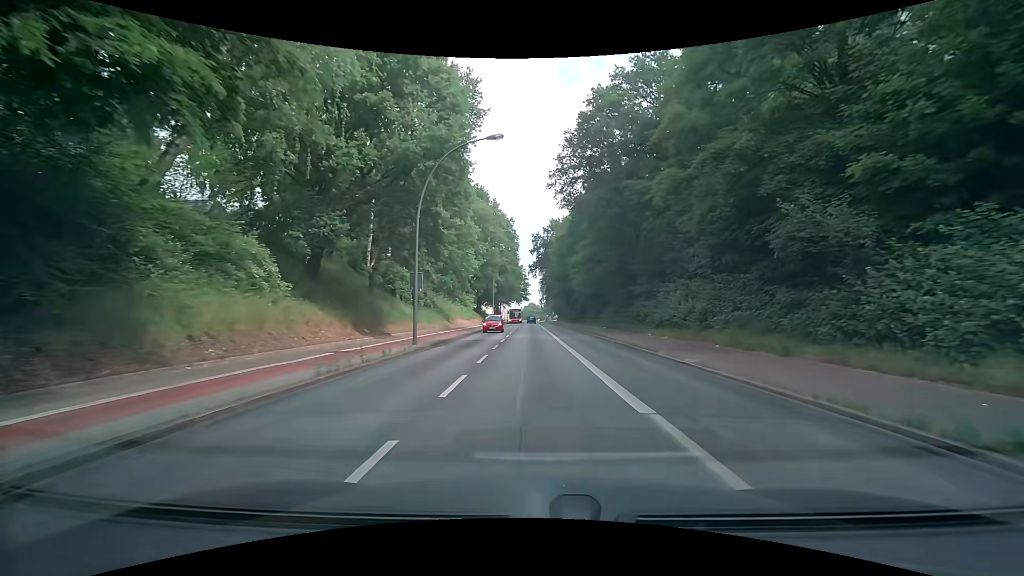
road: secondary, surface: asphalt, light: Day
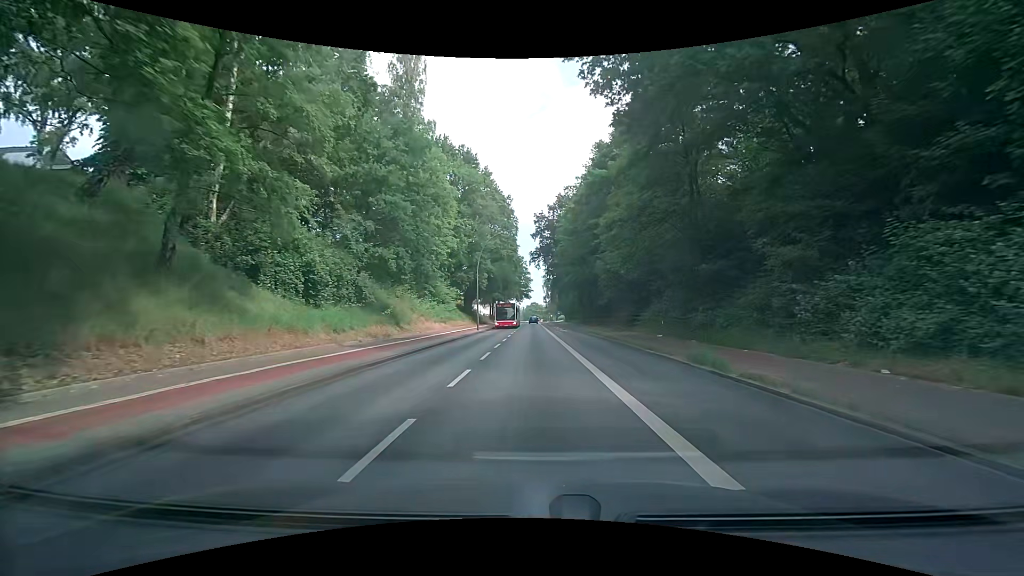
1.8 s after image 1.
(-0.3, +22.7) m; 0°
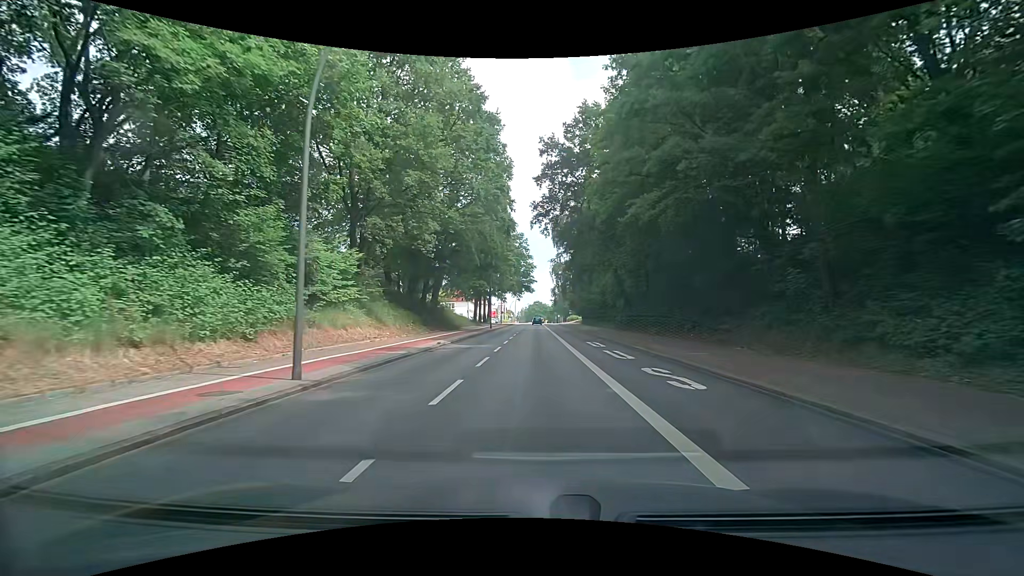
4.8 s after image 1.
(-0.6, +38.0) m; -1°
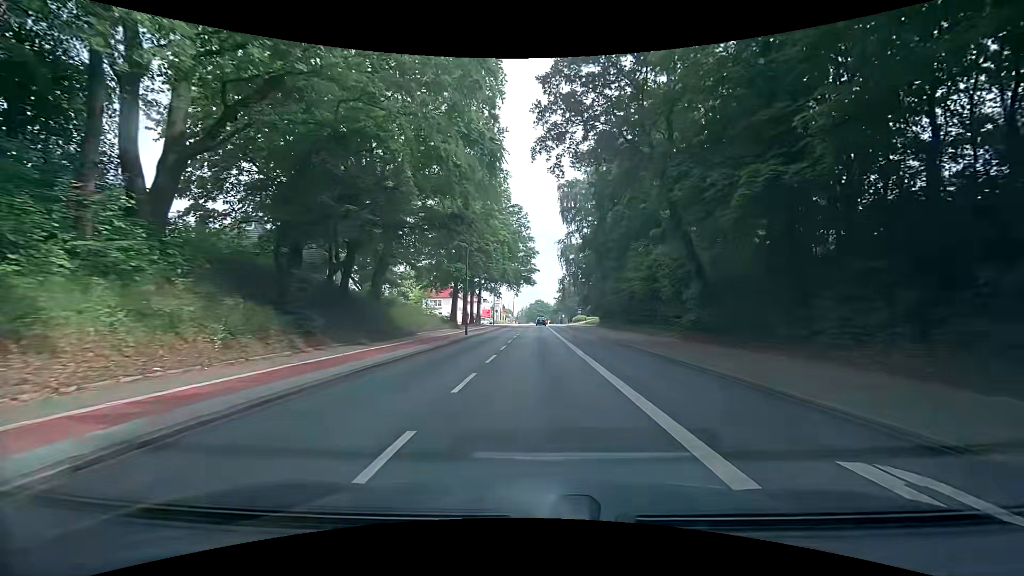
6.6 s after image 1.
(-0.1, +22.9) m; +1°
